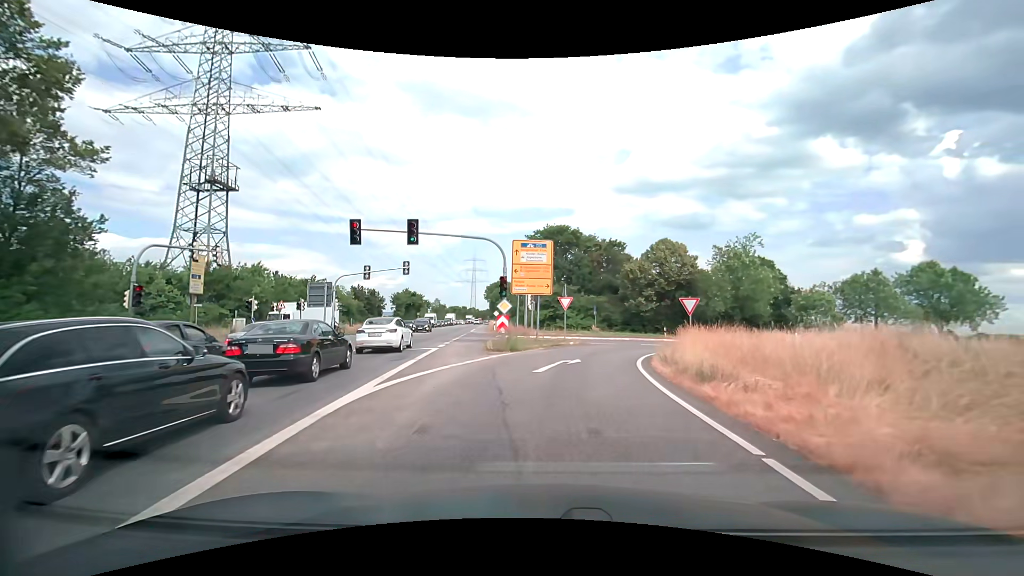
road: secondary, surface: asphalt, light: Day
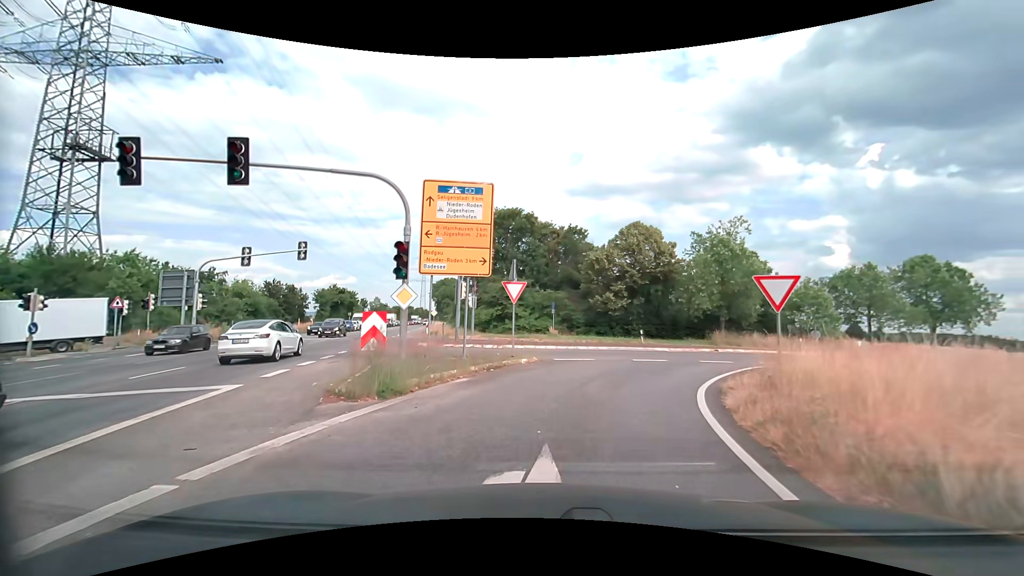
(+0.5, +11.8) m; +5°
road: secondary_link
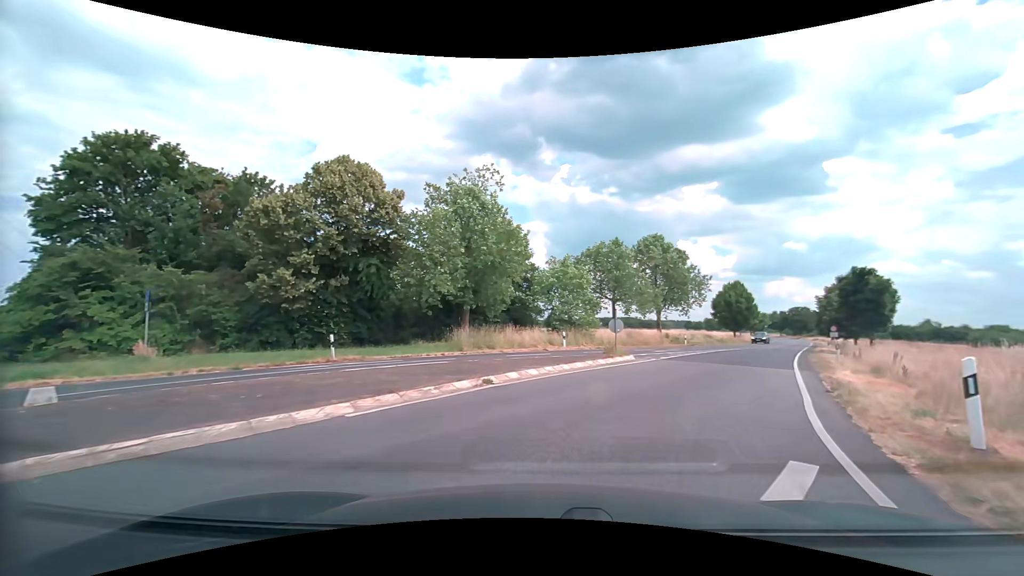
(+4.4, +18.9) m; +29°
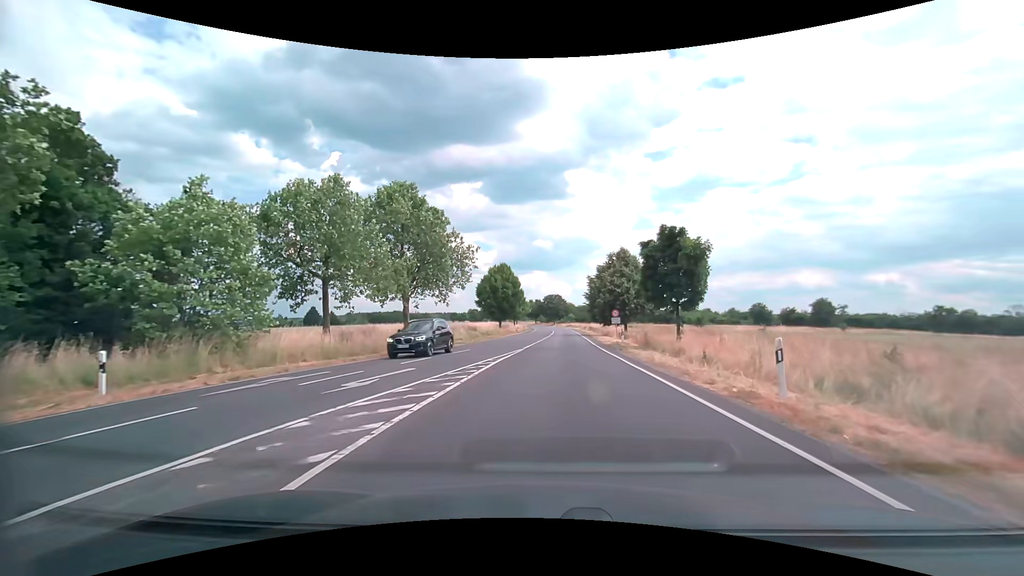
(+5.3, +18.9) m; +27°
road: secondary
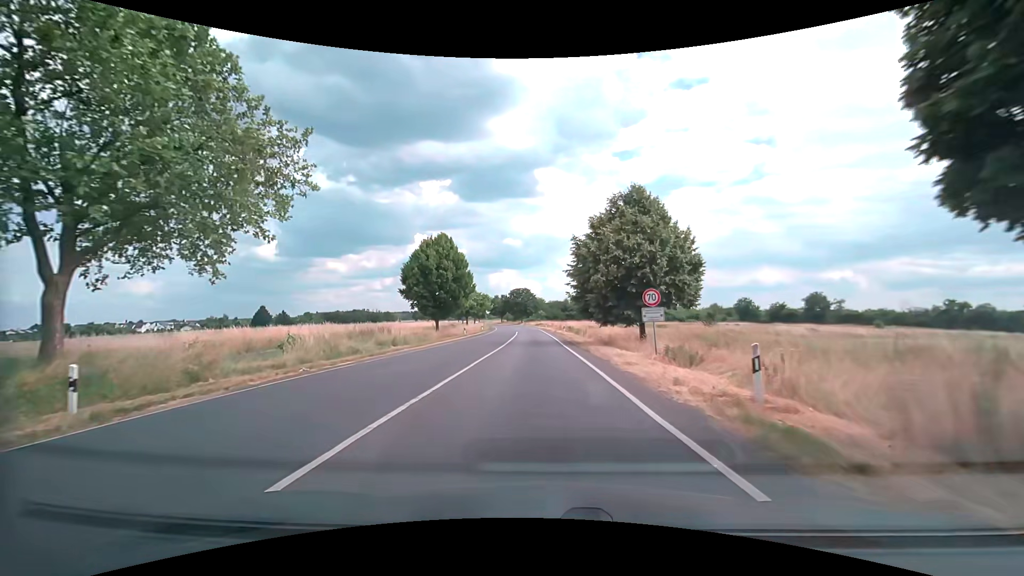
(+1.1, +25.4) m; +4°
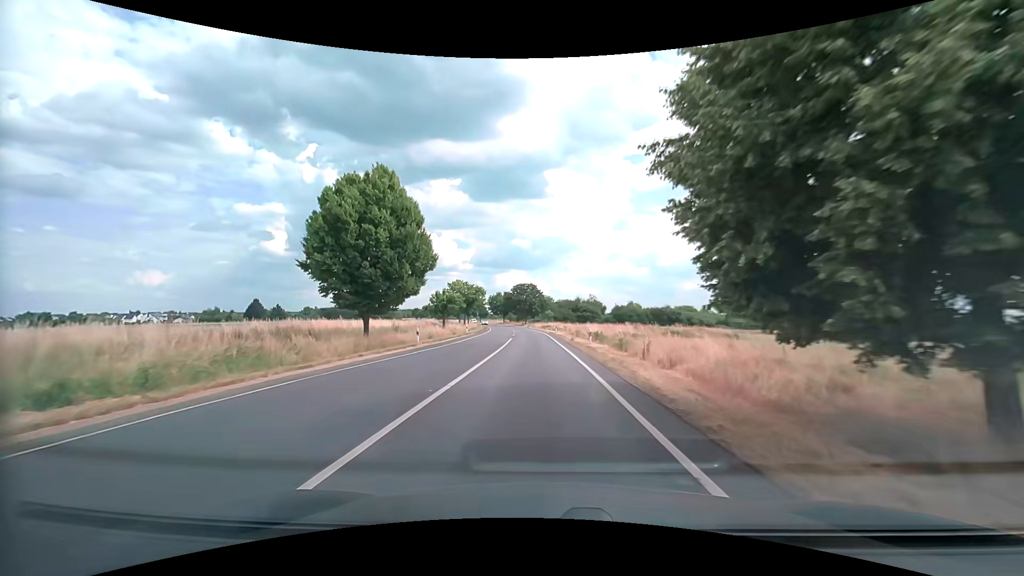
(-0.3, +22.9) m; -1°
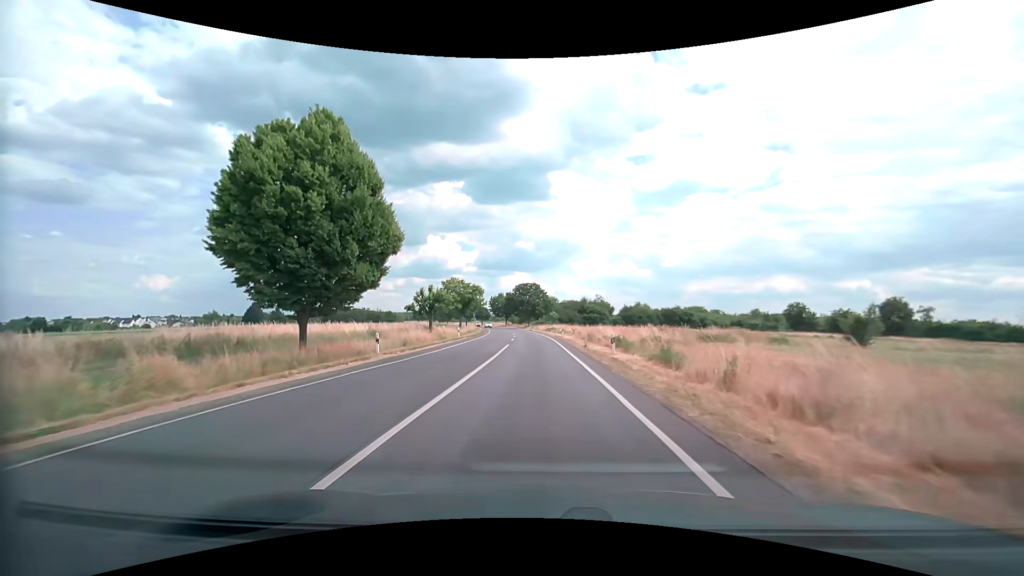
(0.0, +8.3) m; 0°
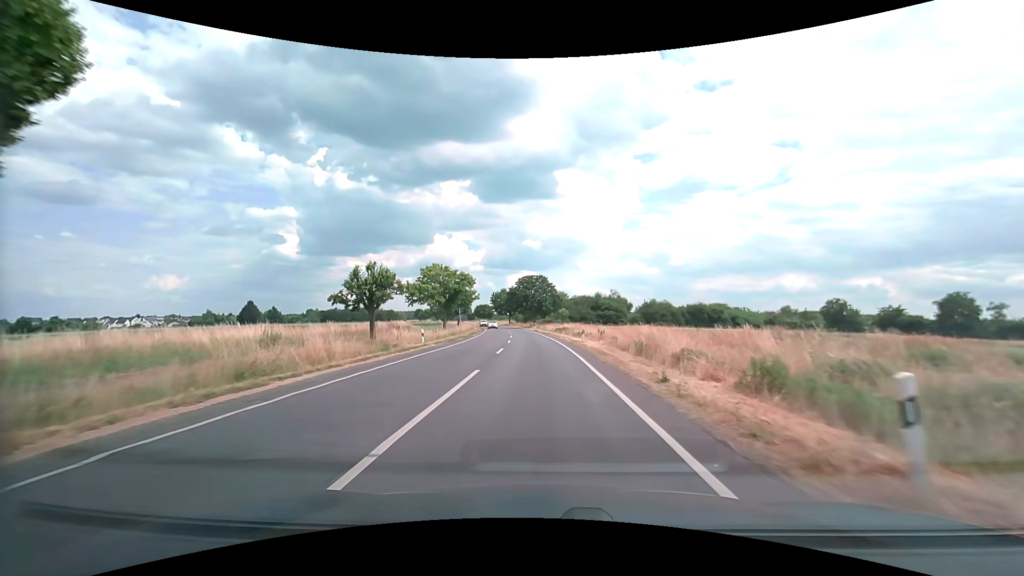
(-0.1, +17.5) m; -1°
(0, +10) (0, +20) (0, +30) (-1, +40) (-1, +50) (-2, +60) (-3, +70) (-4, +80) (-5, +90) (-6, +100) m
